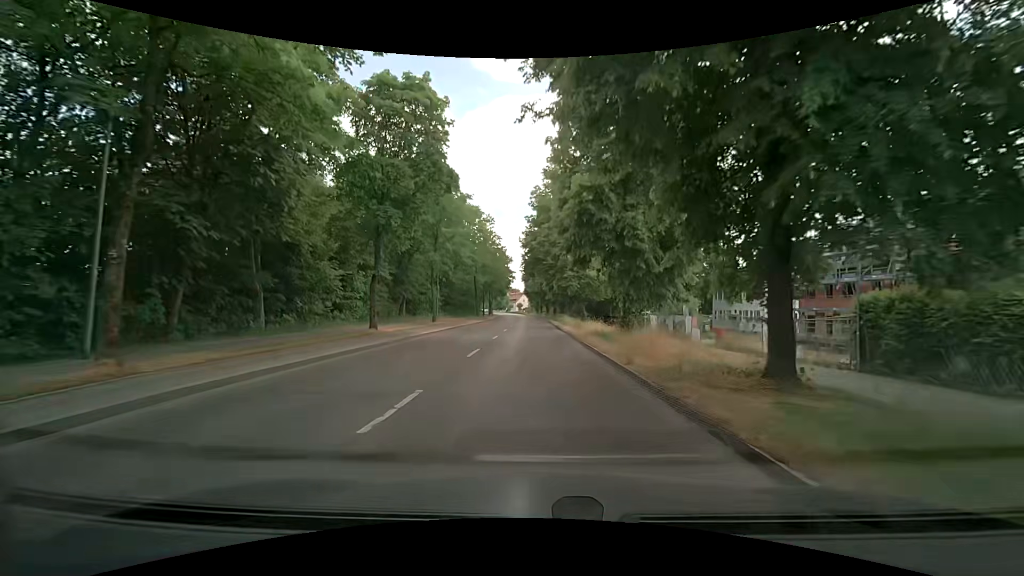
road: secondary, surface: asphalt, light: Day
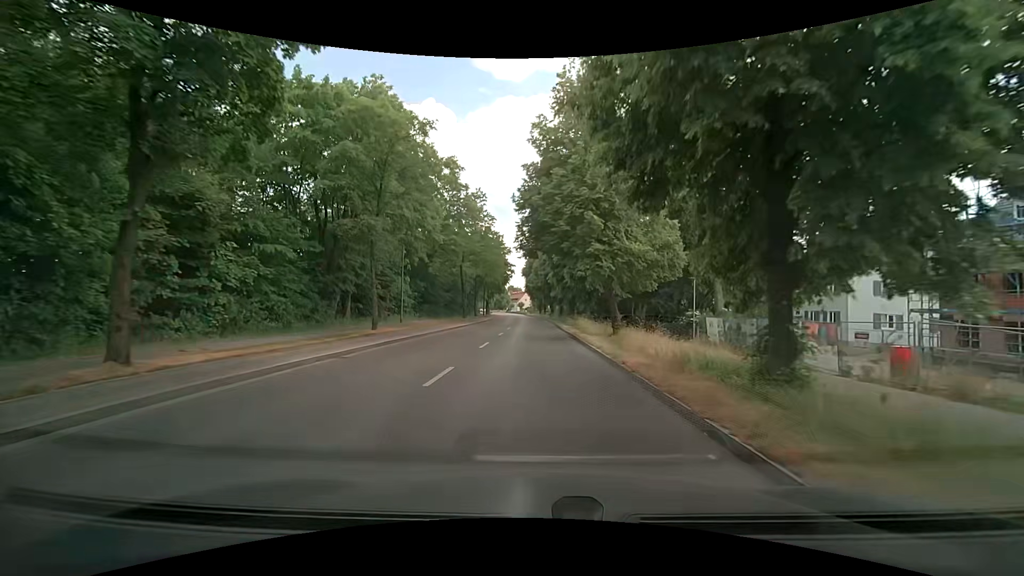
(-0.2, +14.7) m; -1°
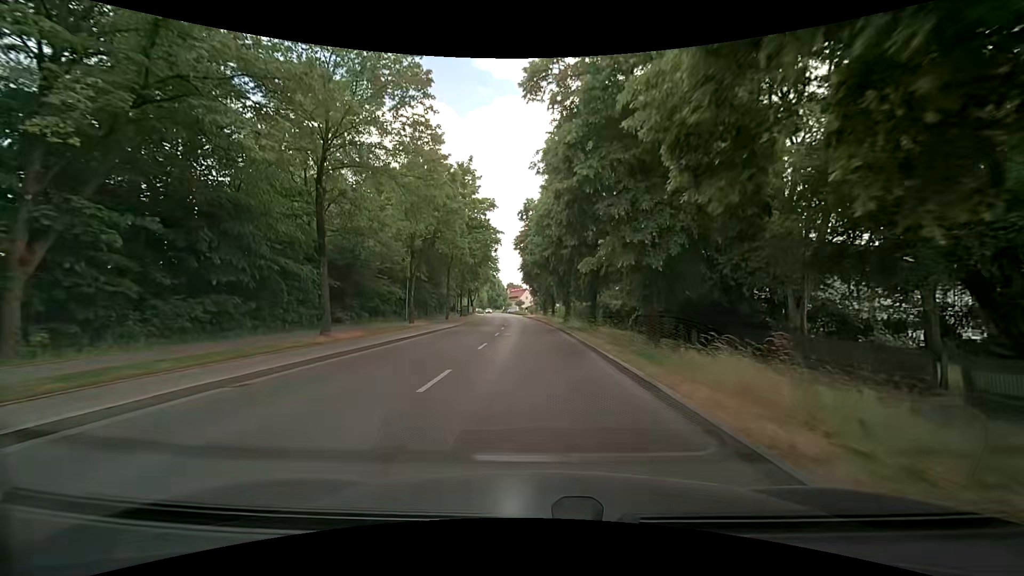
(-0.2, +36.7) m; 0°
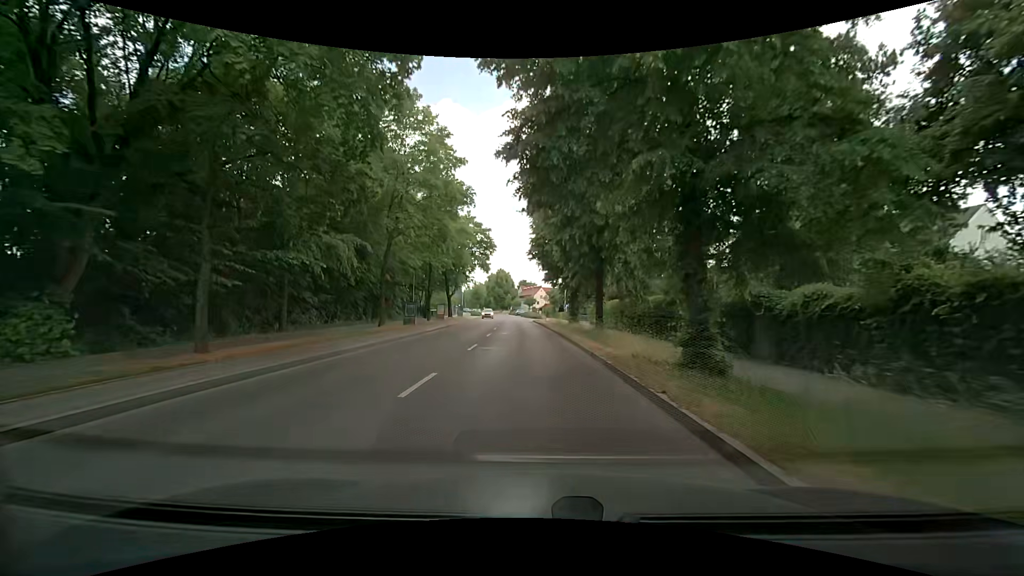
(-0.7, +36.6) m; -2°
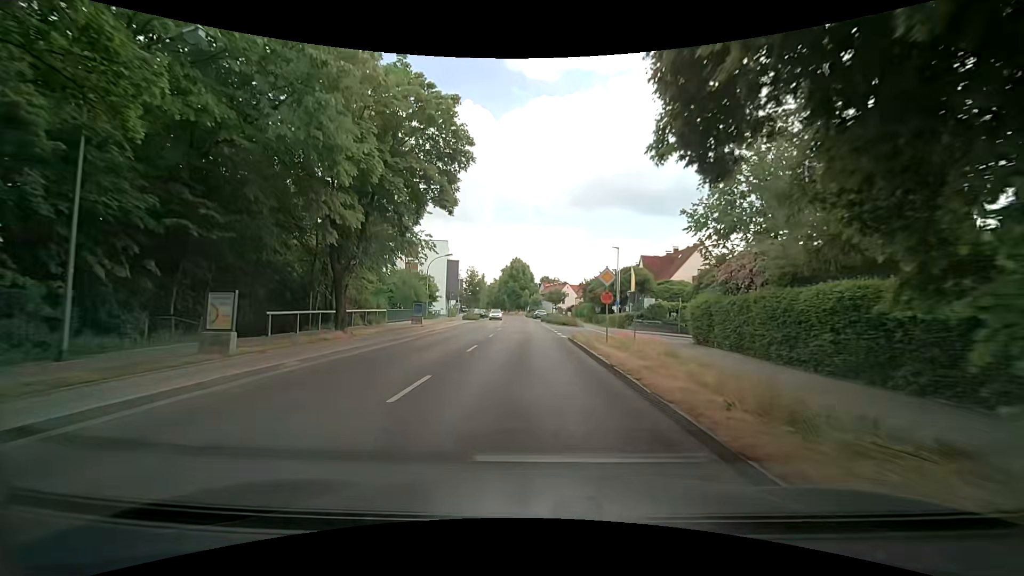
(-0.7, +36.6) m; -2°
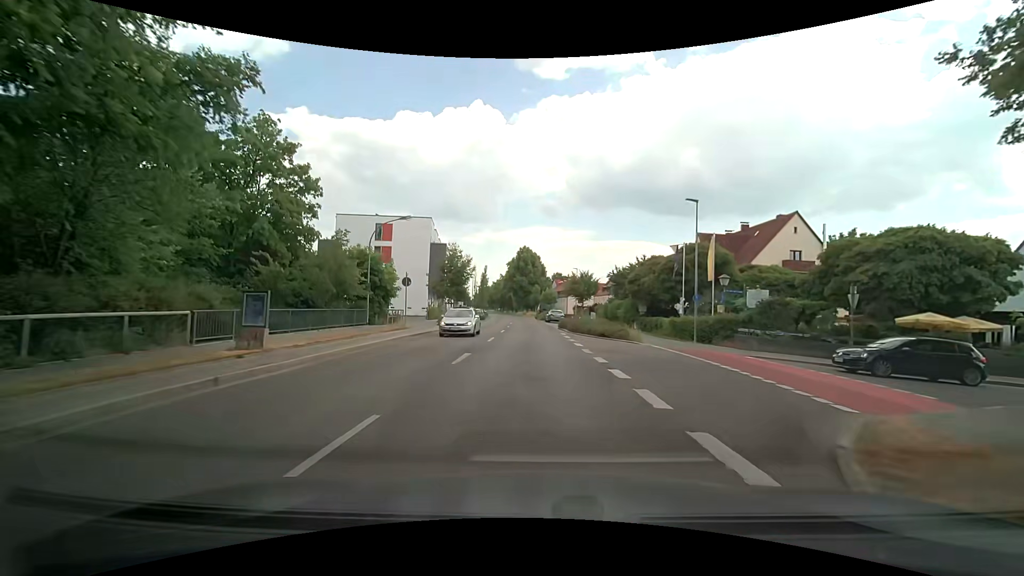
(-0.3, +21.9) m; -2°
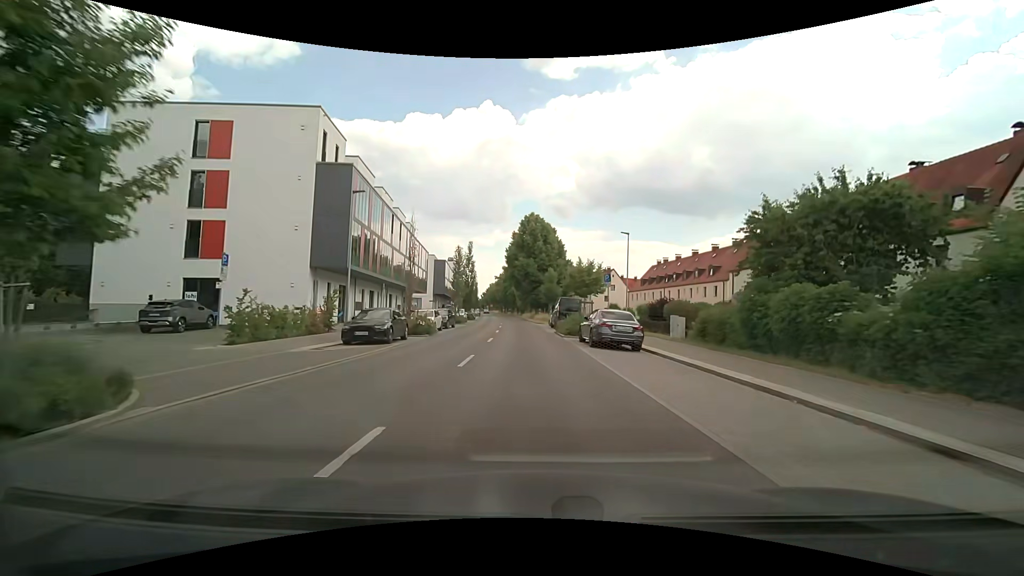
(-0.2, +36.6) m; -1°
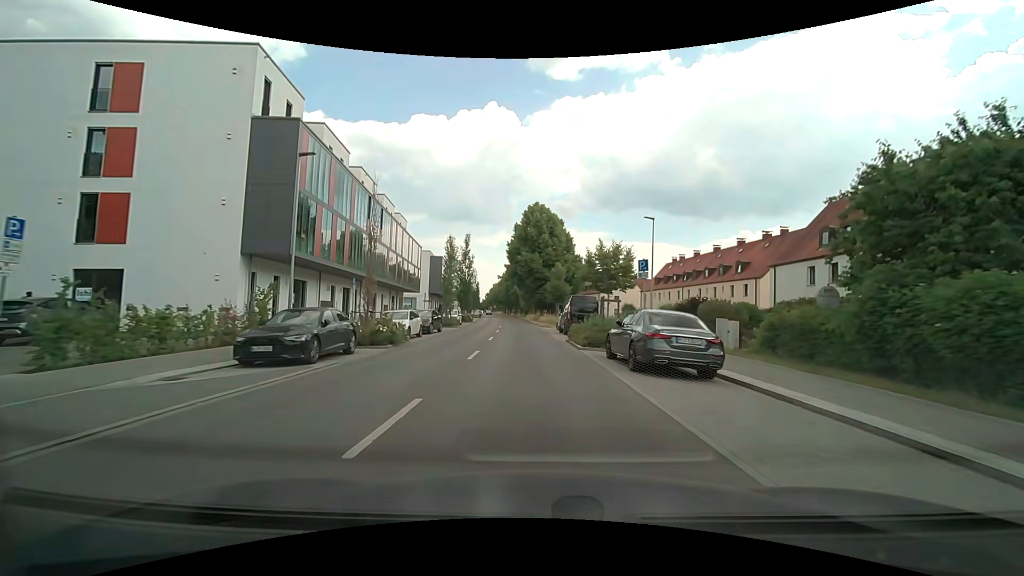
(0.0, +7.3) m; -1°
(0, +10) (0, +20) (-1, +30) (-1, +40) (-2, +50) (-2, +60) (-3, +70) (-4, +80) (-5, +90) (-6, +100) m
